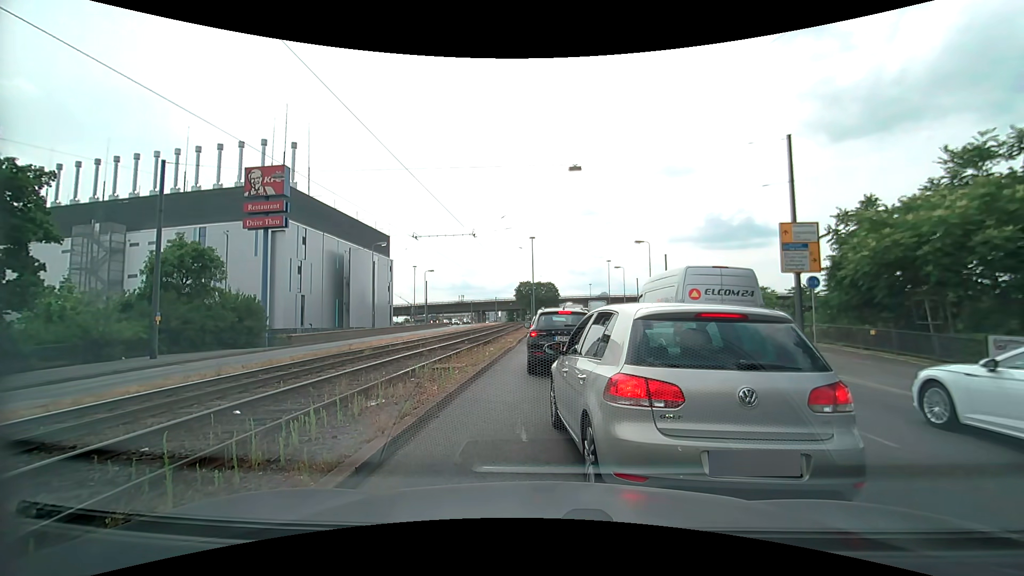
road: primary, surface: asphalt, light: Day
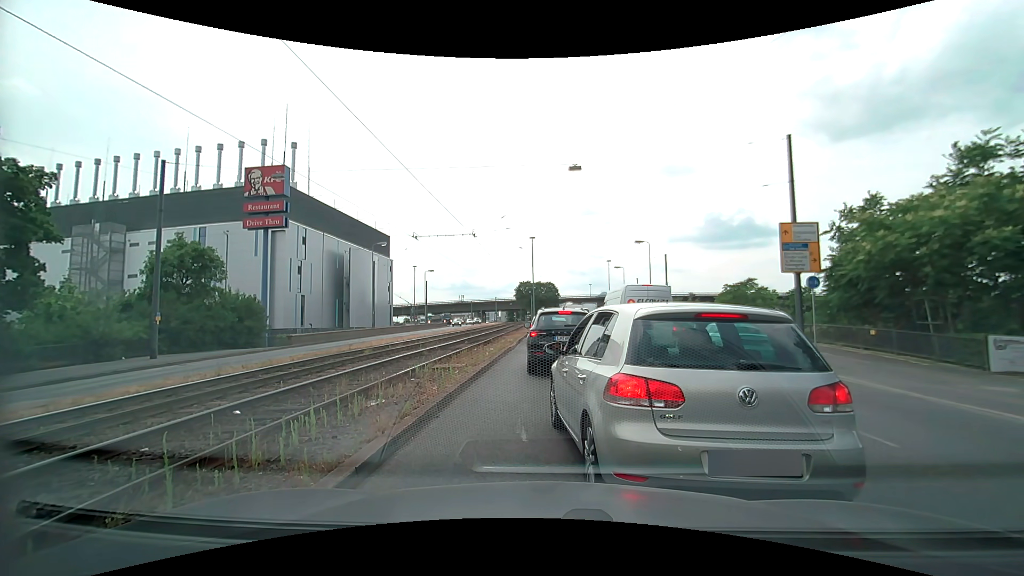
(0.0, 0.0) m; 0°
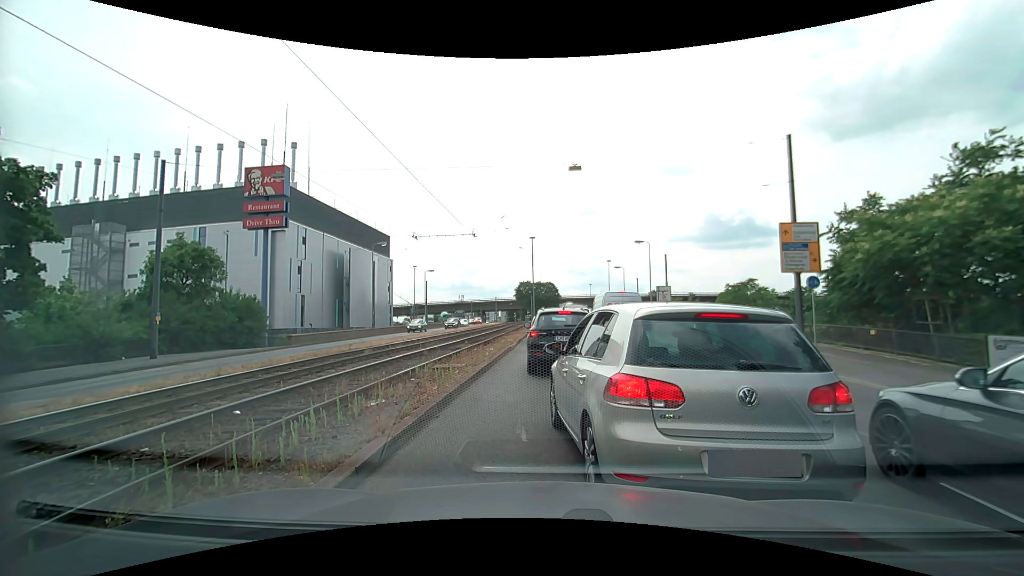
(0.0, 0.0) m; 0°
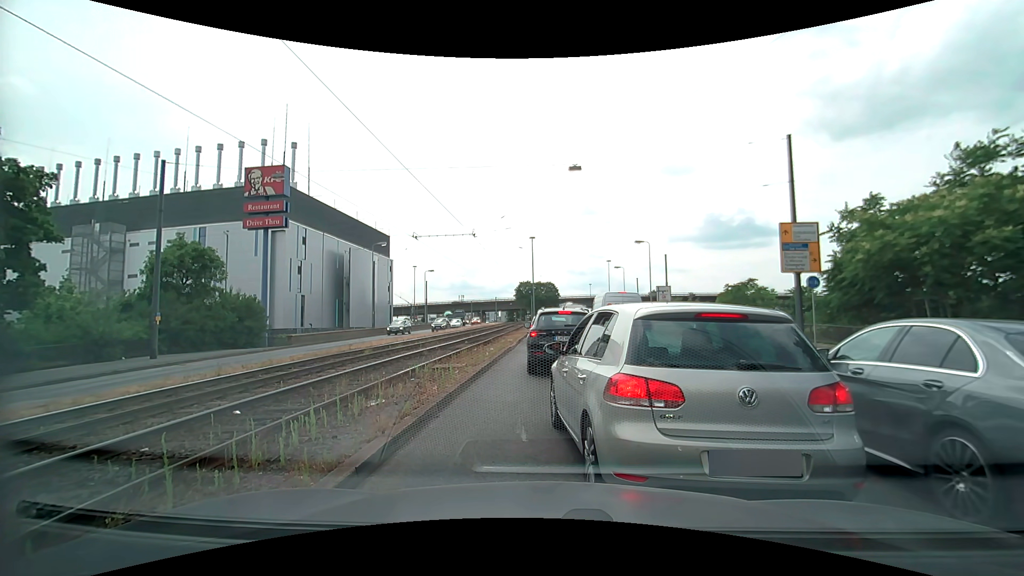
(0.0, 0.0) m; 0°
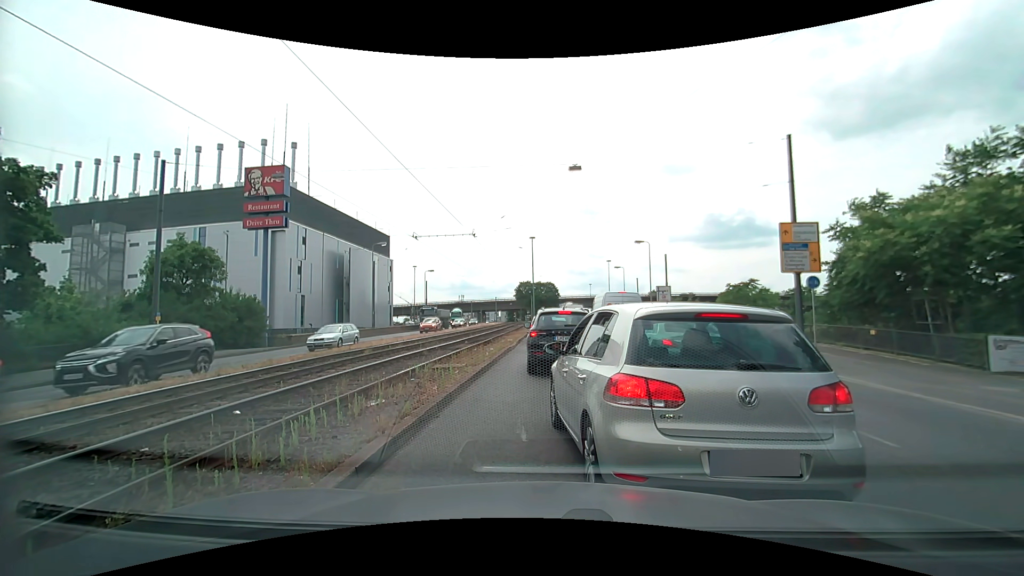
(0.0, 0.0) m; 0°
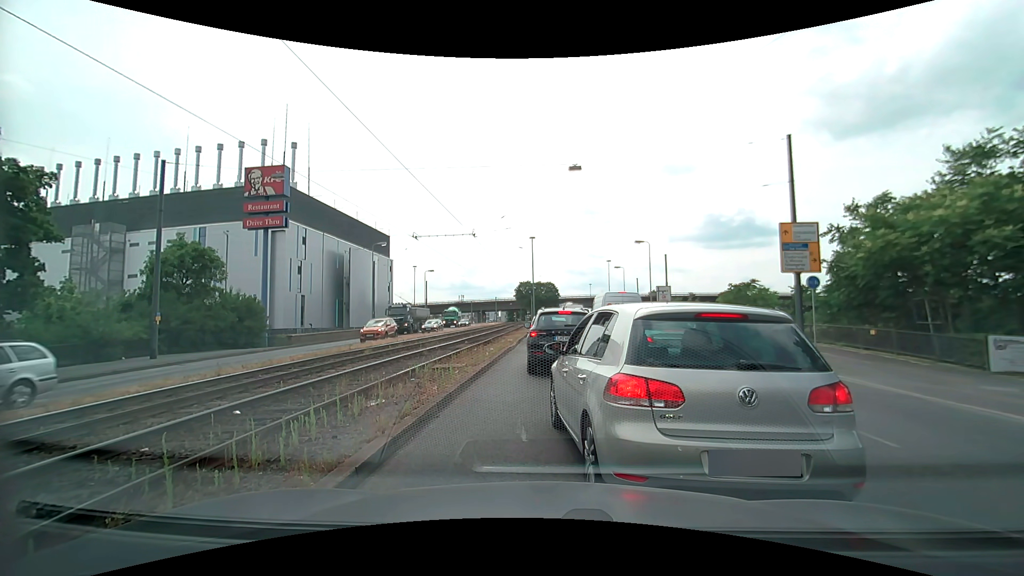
(0.0, 0.0) m; 0°
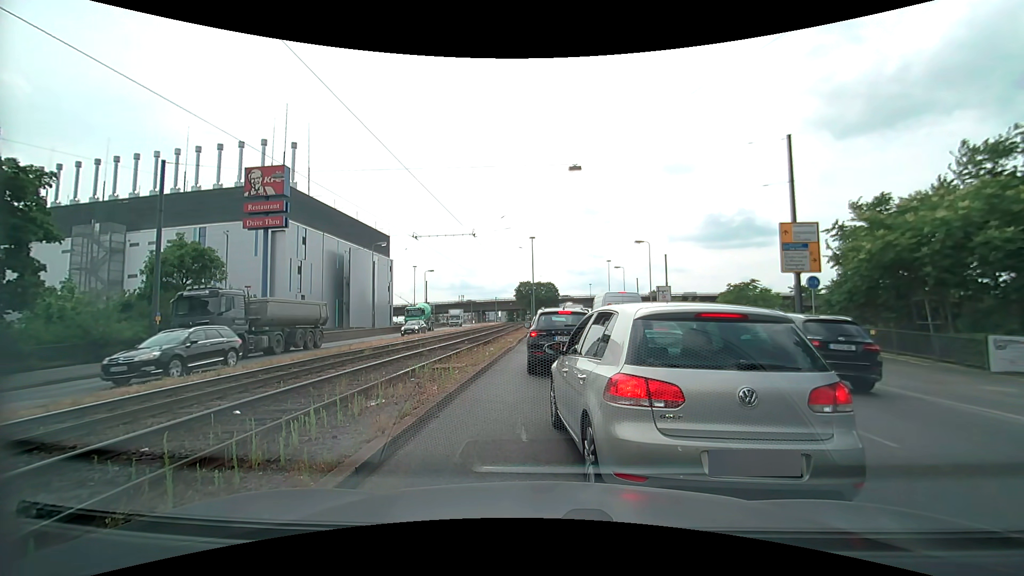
(0.0, 0.0) m; 0°
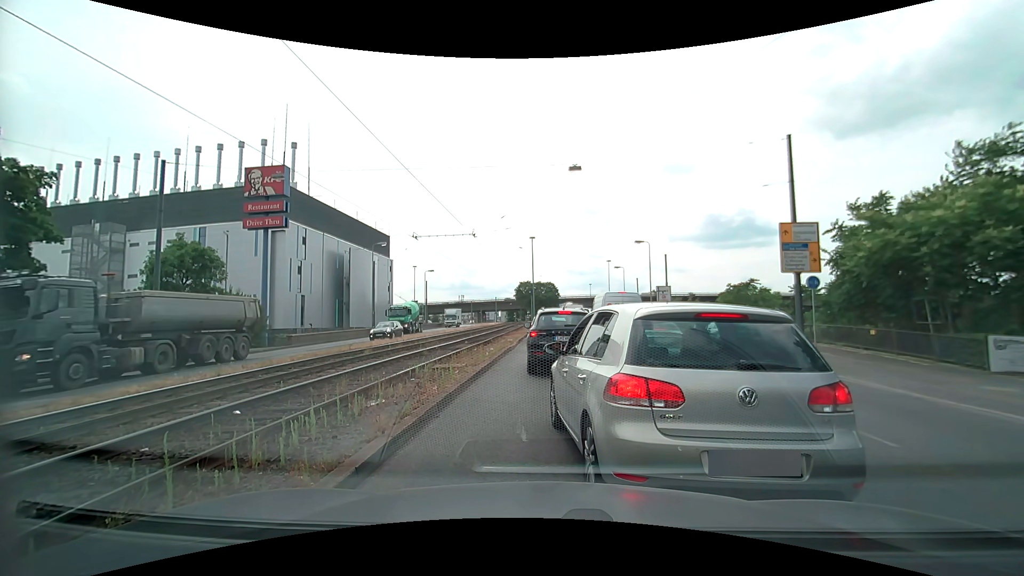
(0.0, 0.0) m; 0°
